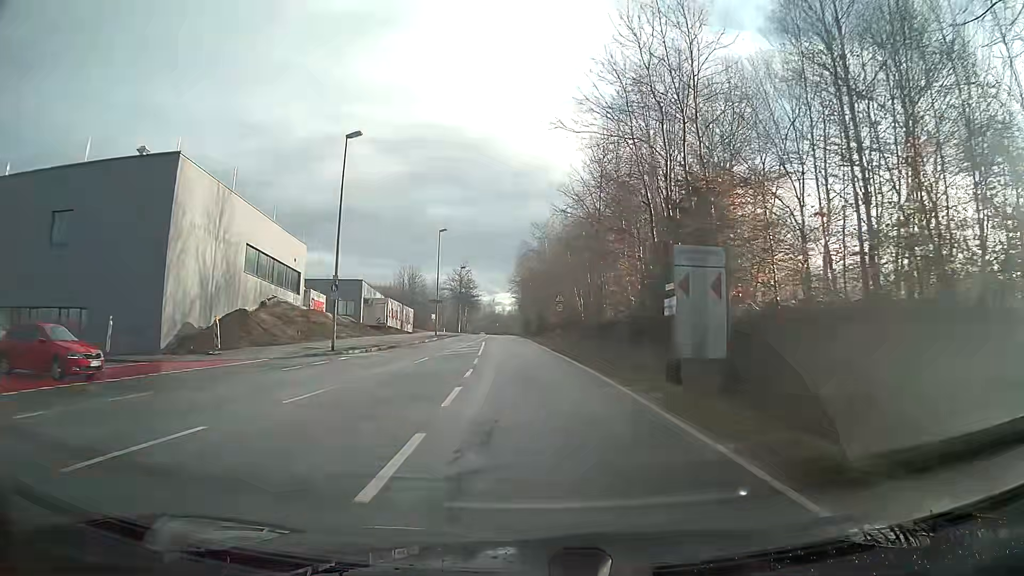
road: secondary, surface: asphalt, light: Day
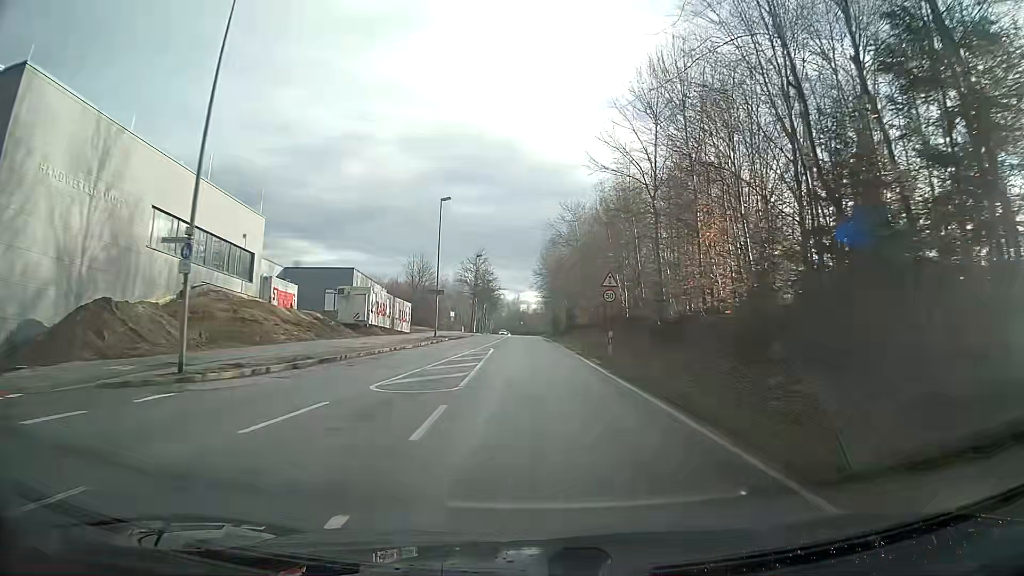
(-0.3, +15.8) m; -2°
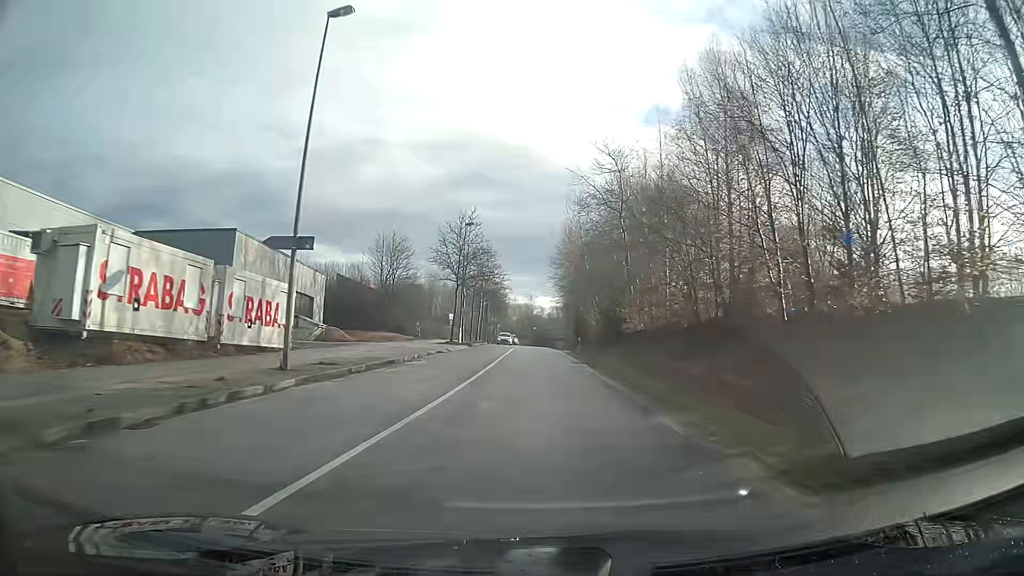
(-0.3, +32.3) m; -1°
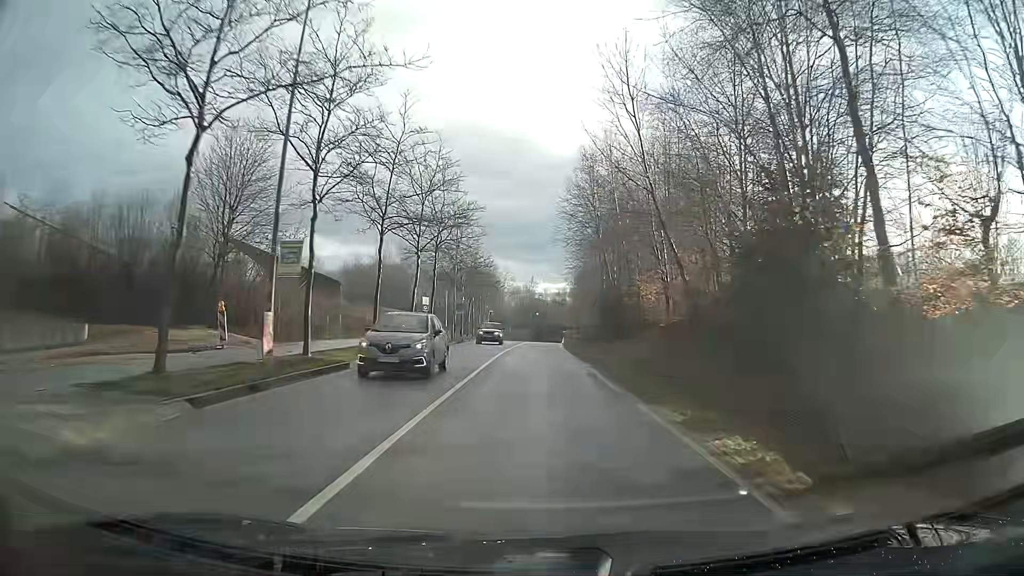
(-0.1, +41.7) m; 0°
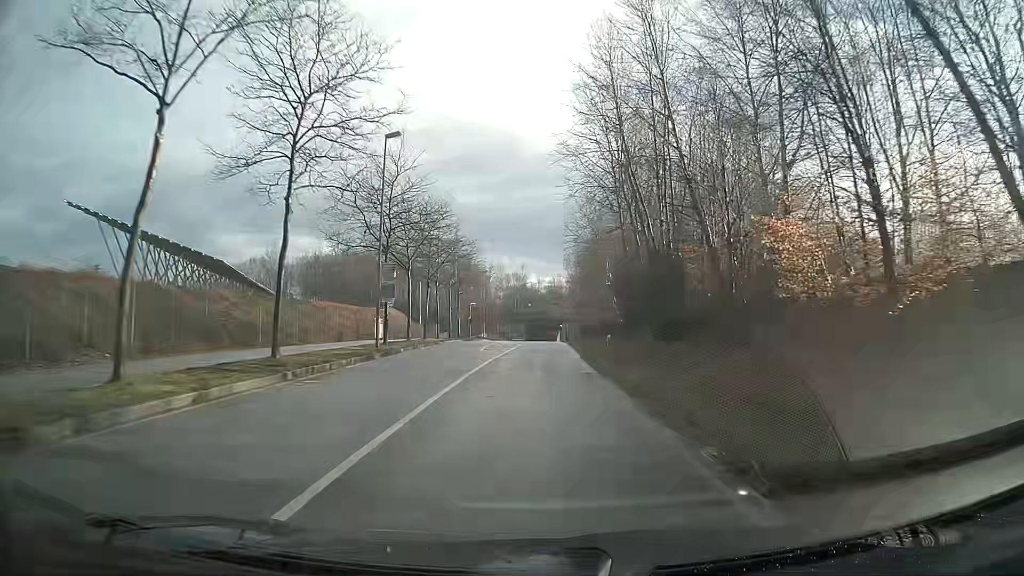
(+0.1, +25.1) m; +1°
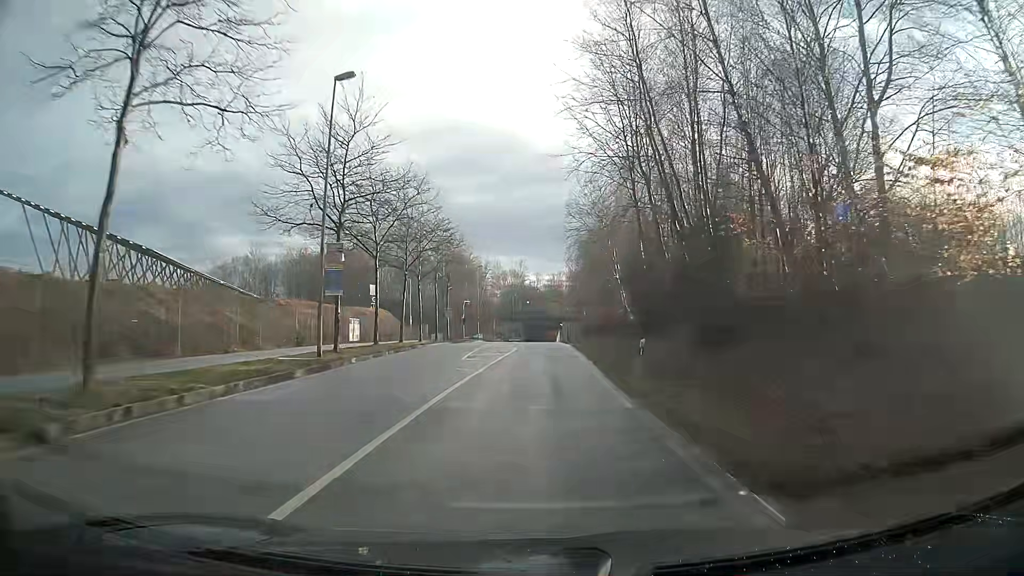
(0.0, +8.4) m; 0°
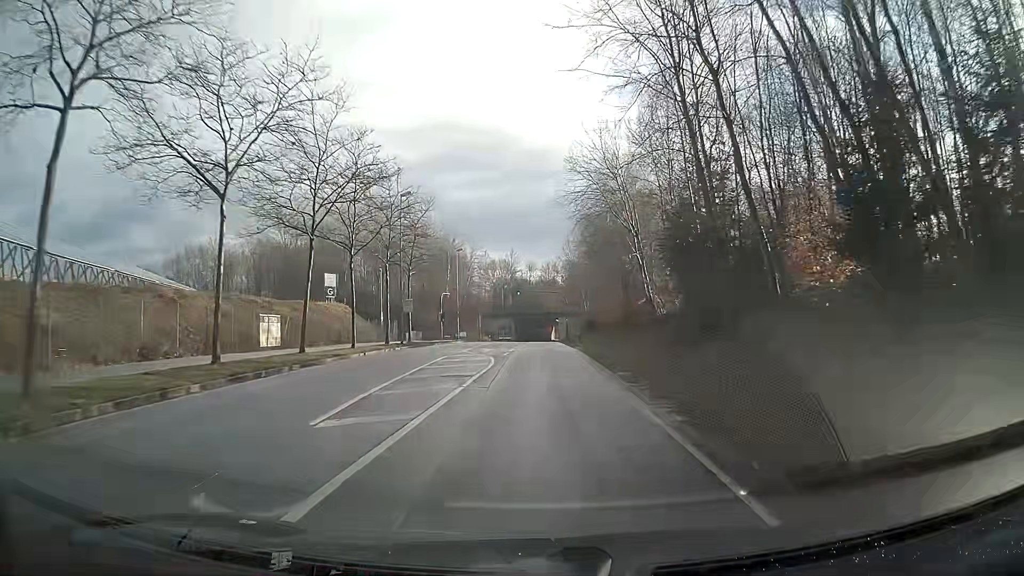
(+0.1, +16.9) m; 0°
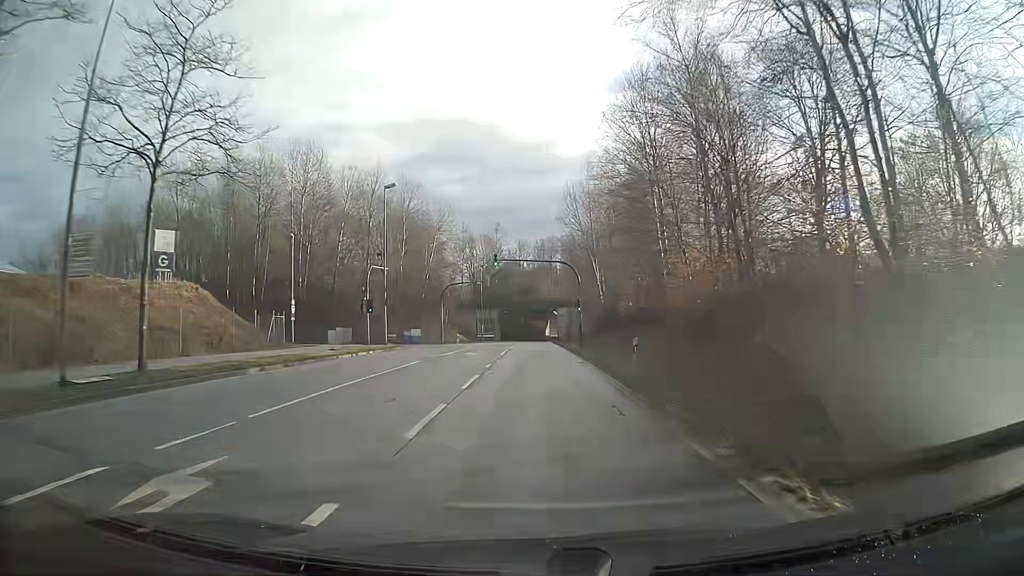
(+0.3, +33.6) m; +1°
(0, +10) (0, +20) (0, +30) (0, +40) (0, +50) (0, +60) (0, +70) (0, +80) (0, +90) (+1, +100) m
